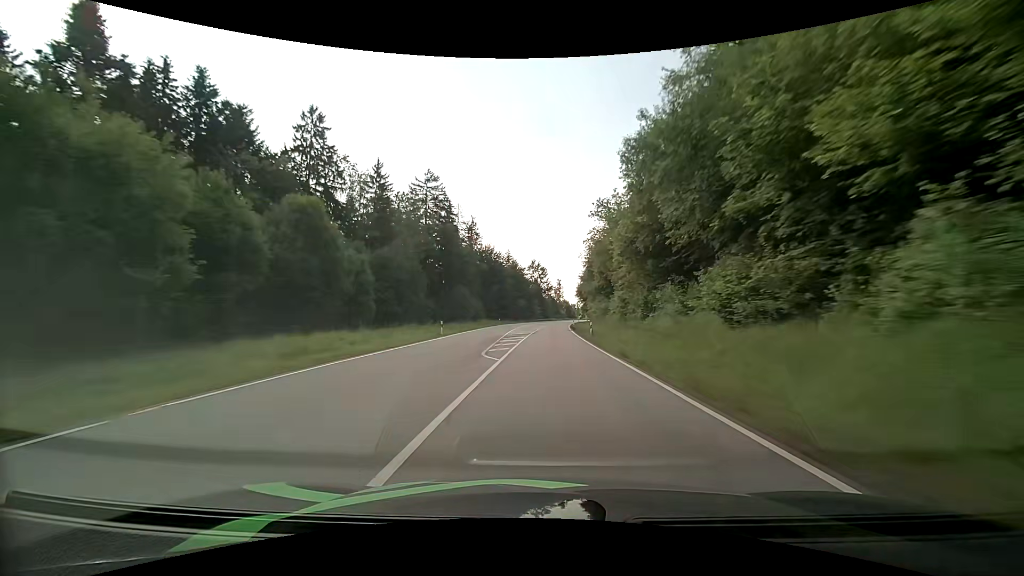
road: primary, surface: asphalt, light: Day
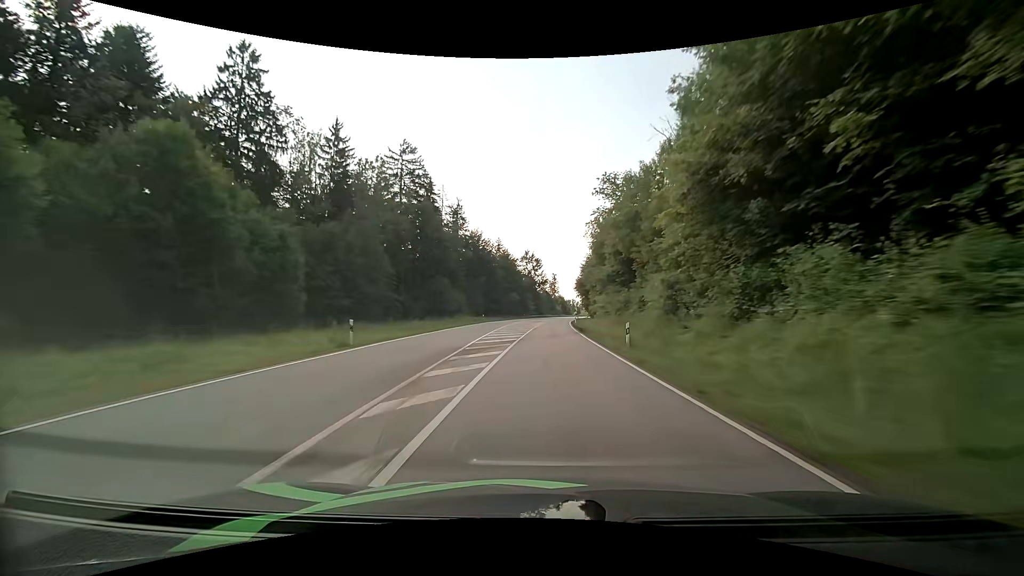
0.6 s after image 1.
(0.0, +17.0) m; 0°
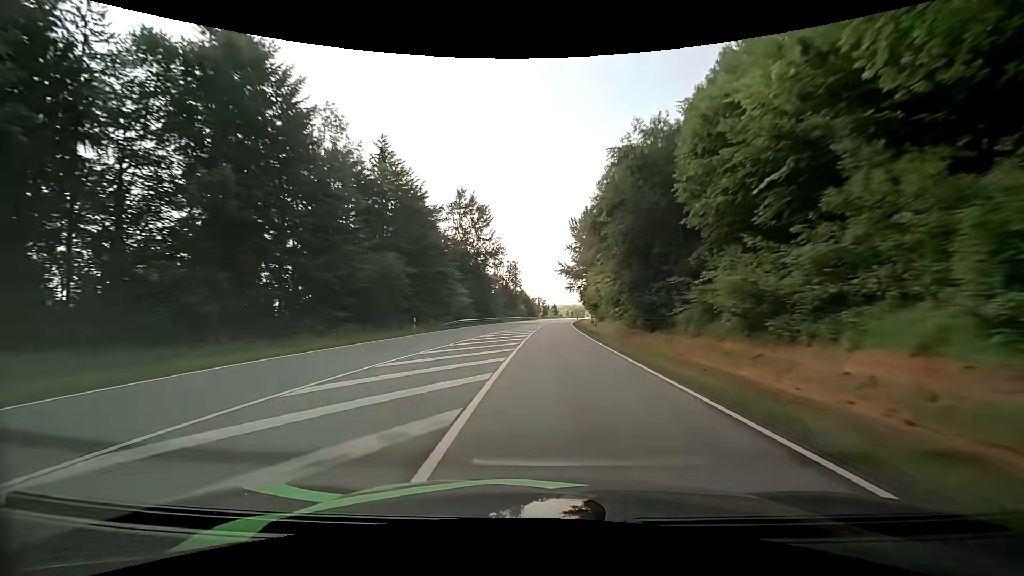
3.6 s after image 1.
(+2.7, +84.5) m; +5°
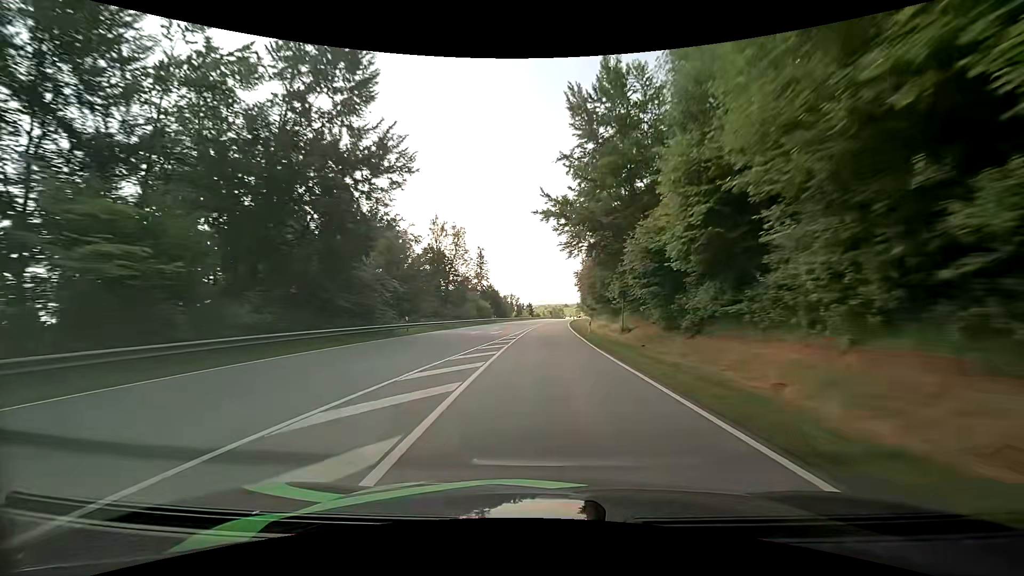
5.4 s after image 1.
(+1.3, +51.2) m; +3°
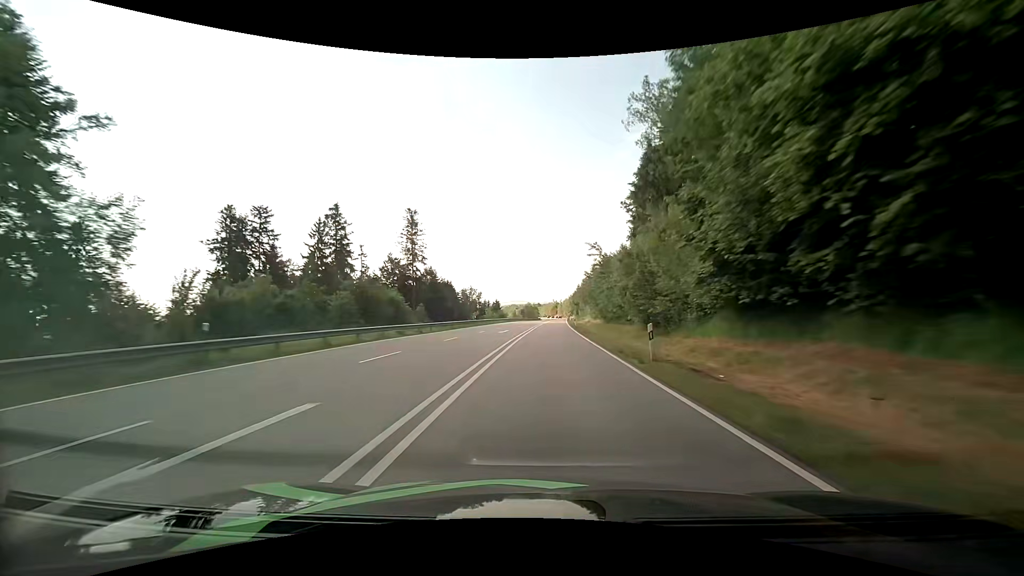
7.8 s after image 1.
(+1.6, +70.0) m; +3°
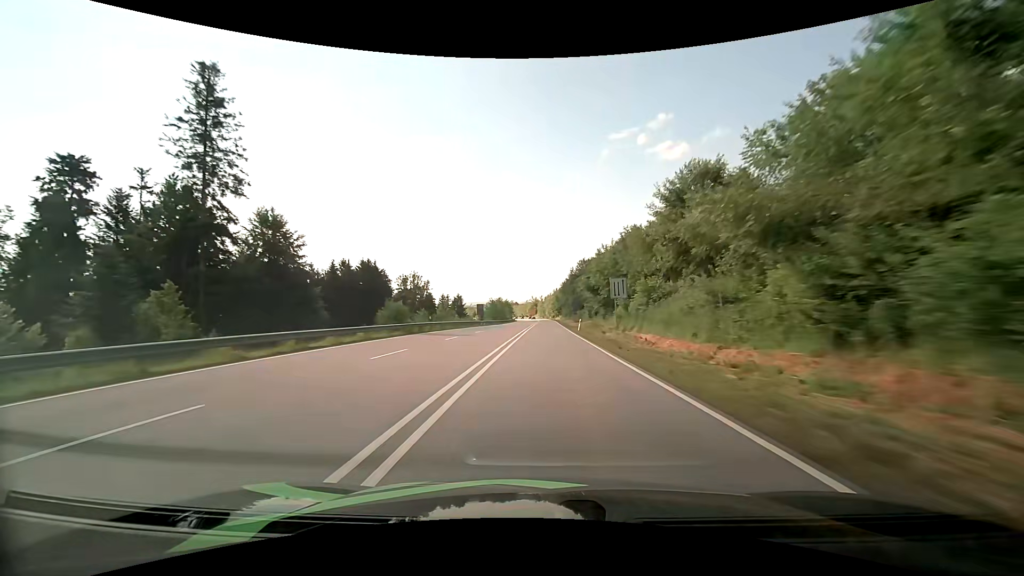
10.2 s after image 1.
(+2.0, +71.4) m; +3°
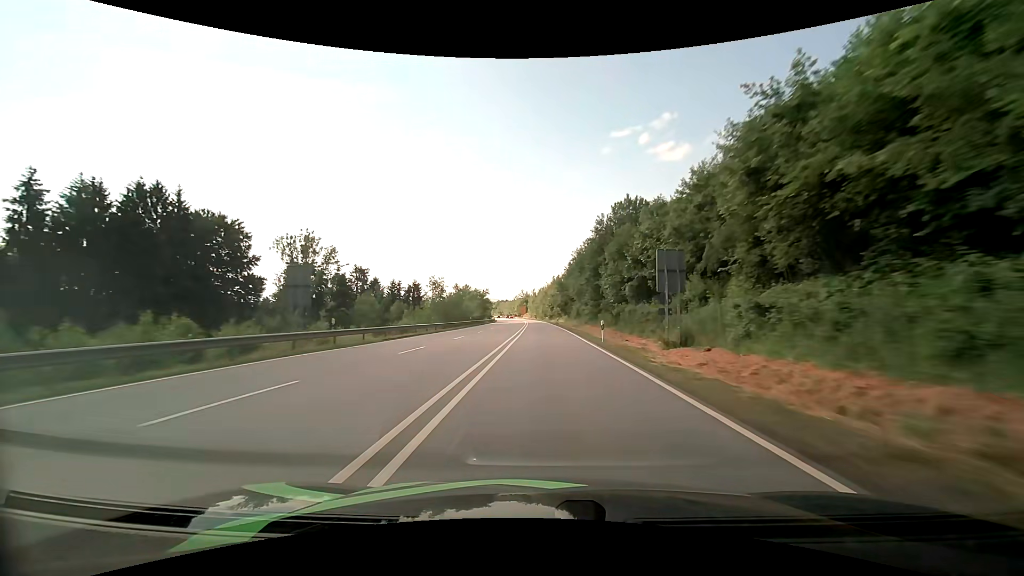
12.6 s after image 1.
(+0.5, +69.0) m; +1°
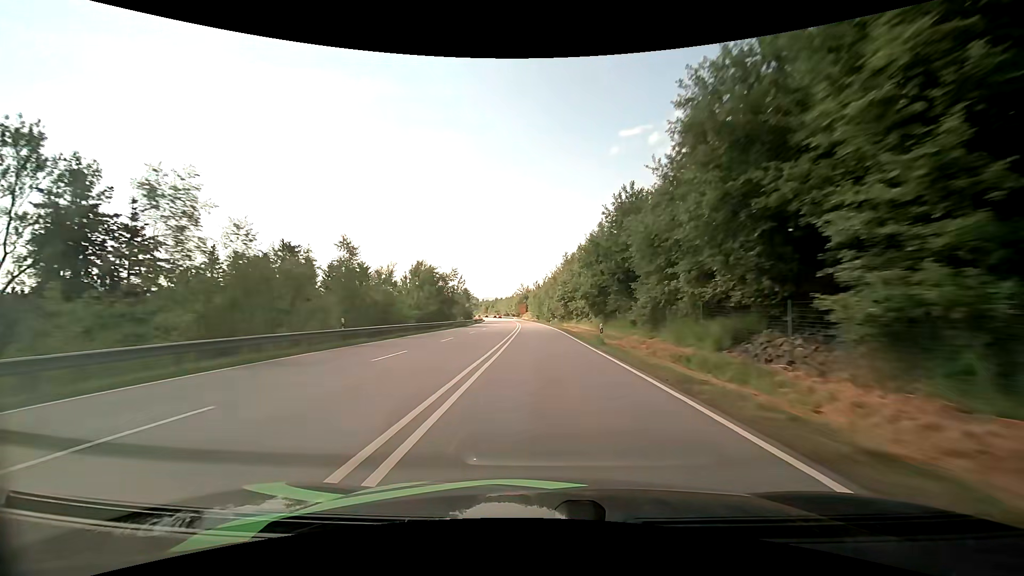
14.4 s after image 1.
(0.0, +50.8) m; 0°
(0, +10) (0, +20) (0, +30) (0, +40) (-1, +50) (-1, +60) (-1, +70) (-2, +80) (-2, +90) (-3, +100) m
